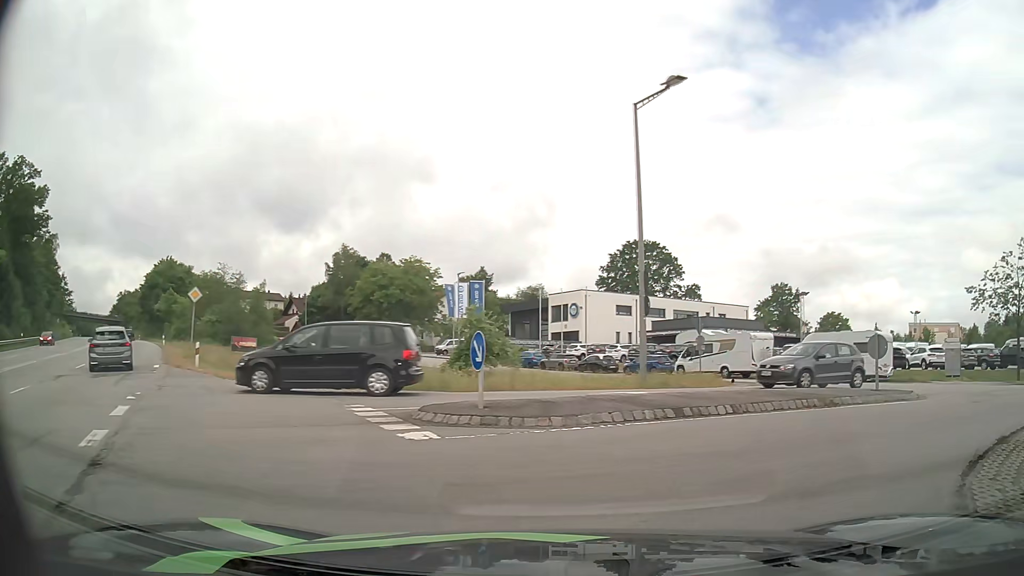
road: secondary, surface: asphalt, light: Day
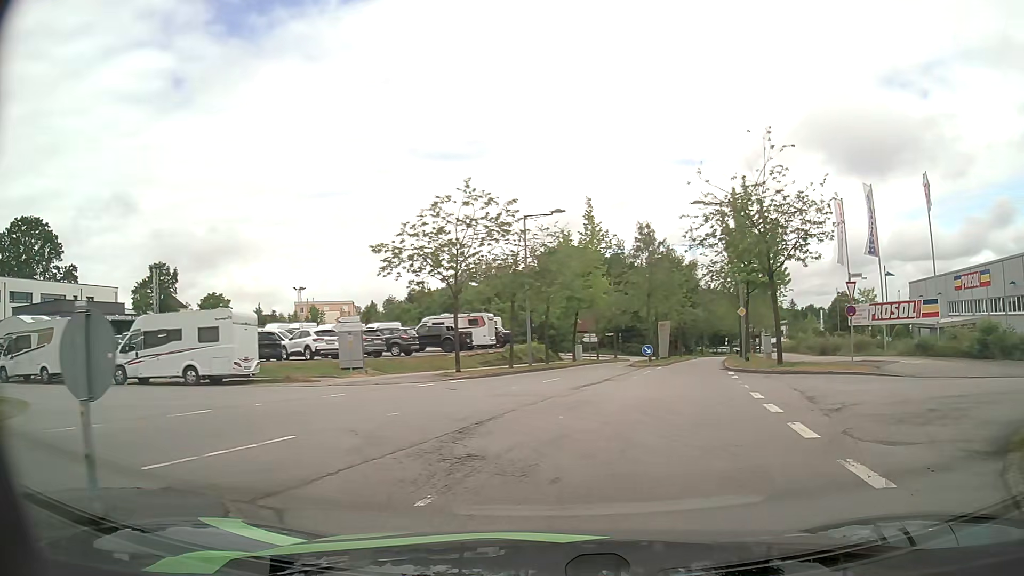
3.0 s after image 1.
(+5.5, +10.9) m; +53°
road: residential
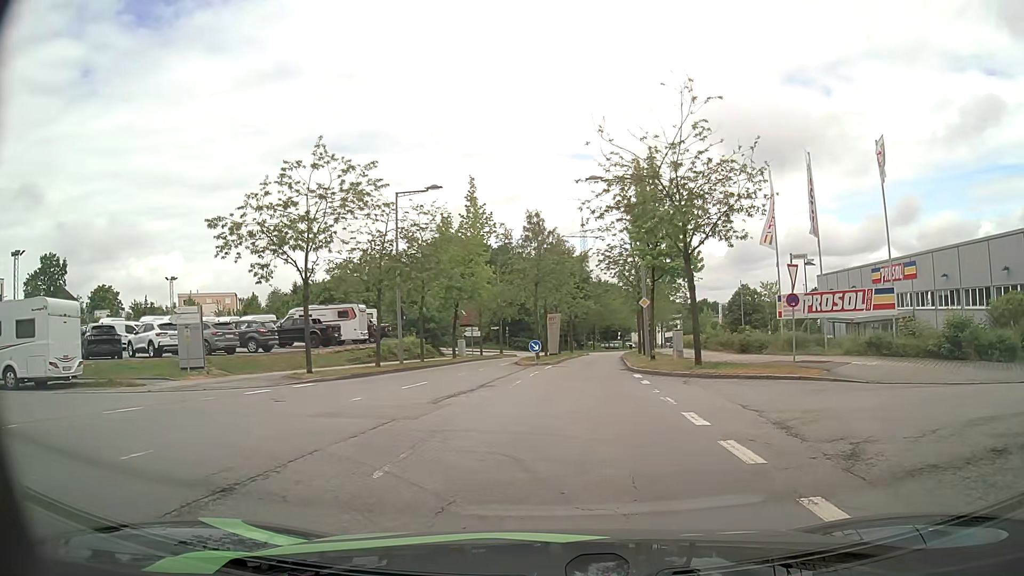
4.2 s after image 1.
(+0.5, +4.9) m; +9°
(0, +10) (+1, +20) (+2, +30) (+3, +40) (+4, +50) (+5, +60) (+7, +70) (+9, +79) (+11, +89) (+13, +99) m
